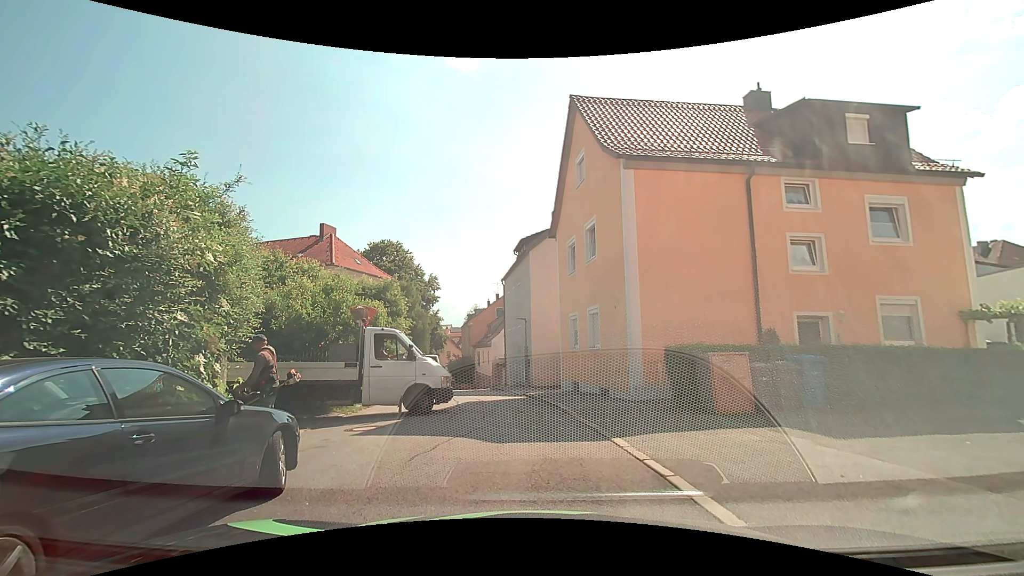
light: Day
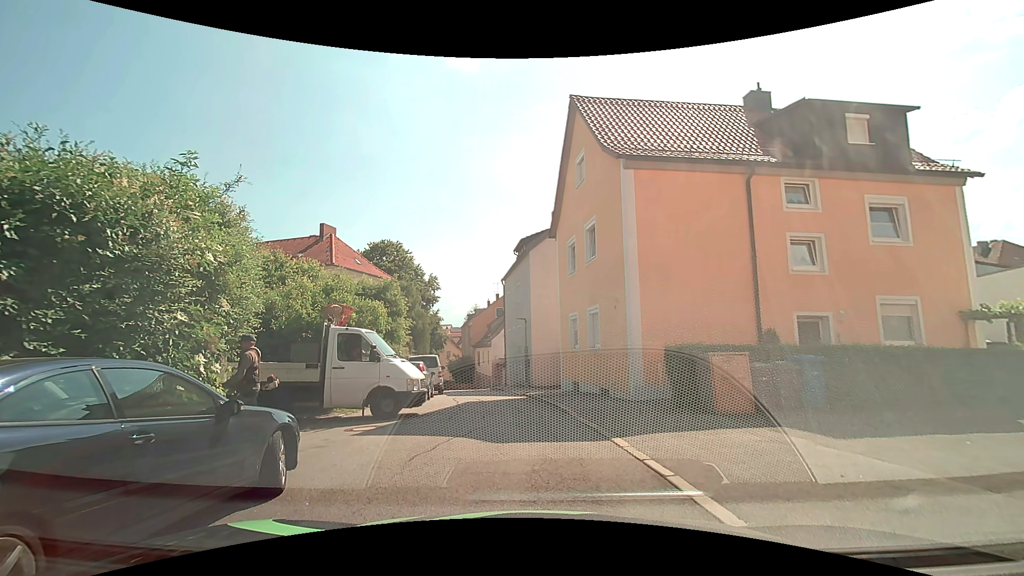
(0.0, 0.0) m; 0°
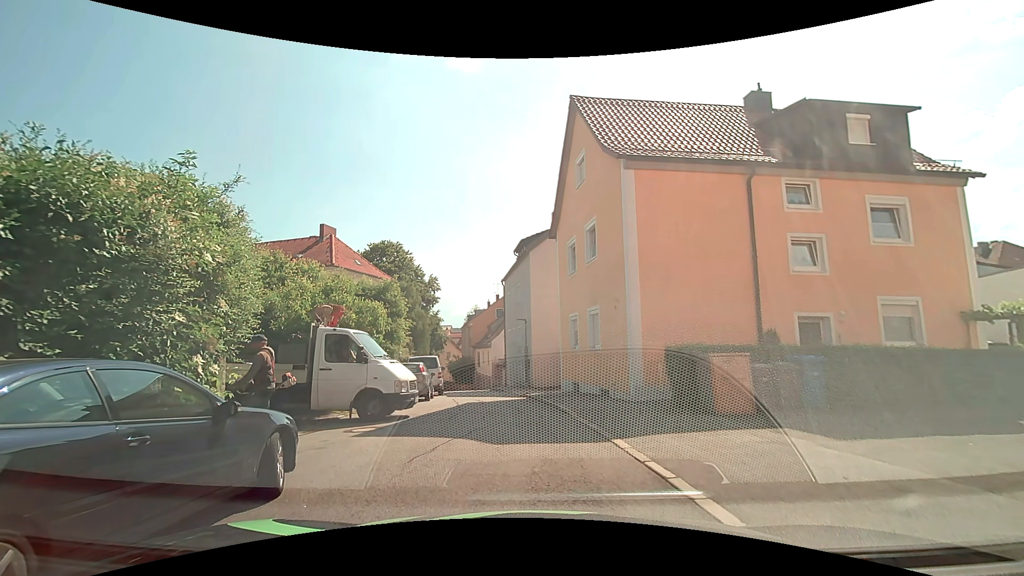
(0.0, 0.0) m; 0°
